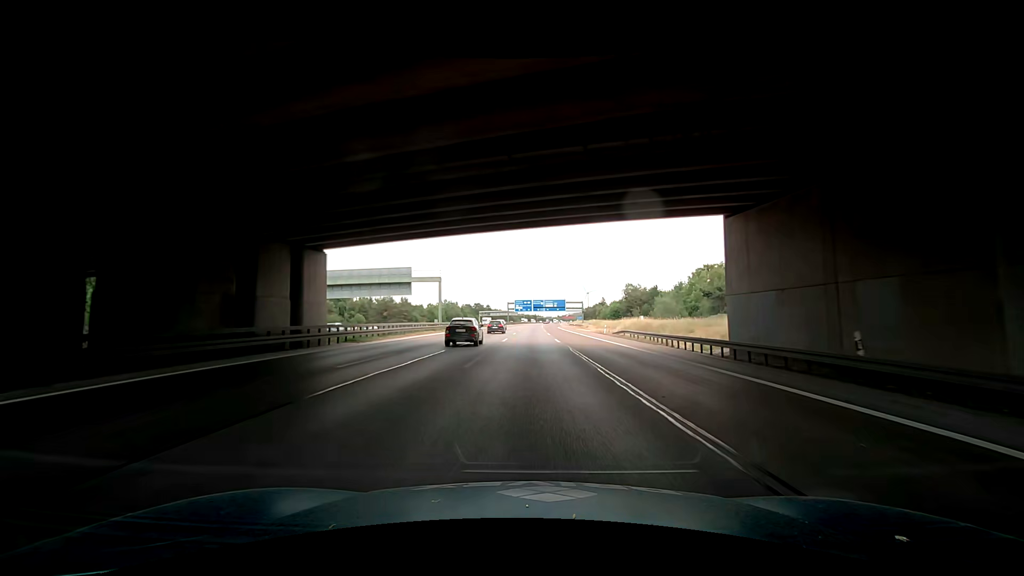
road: motorway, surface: asphalt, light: Day
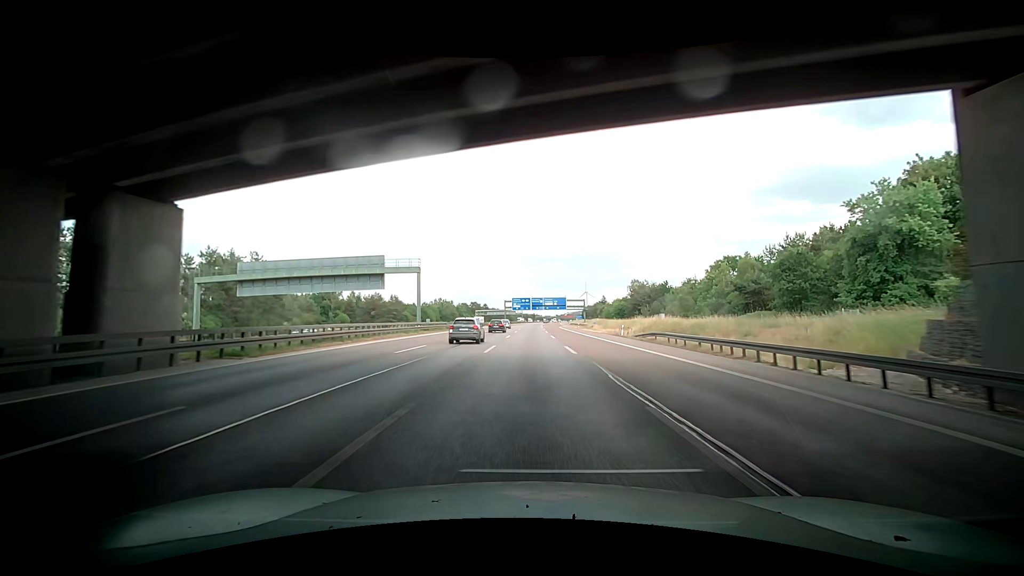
(-0.1, +12.5) m; -1°
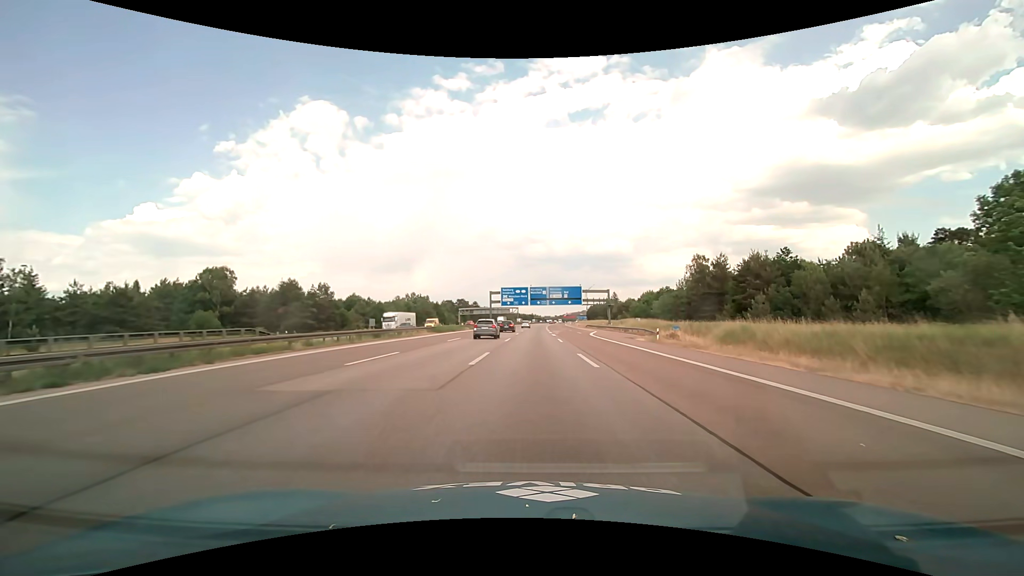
(+0.9, +62.7) m; +1°
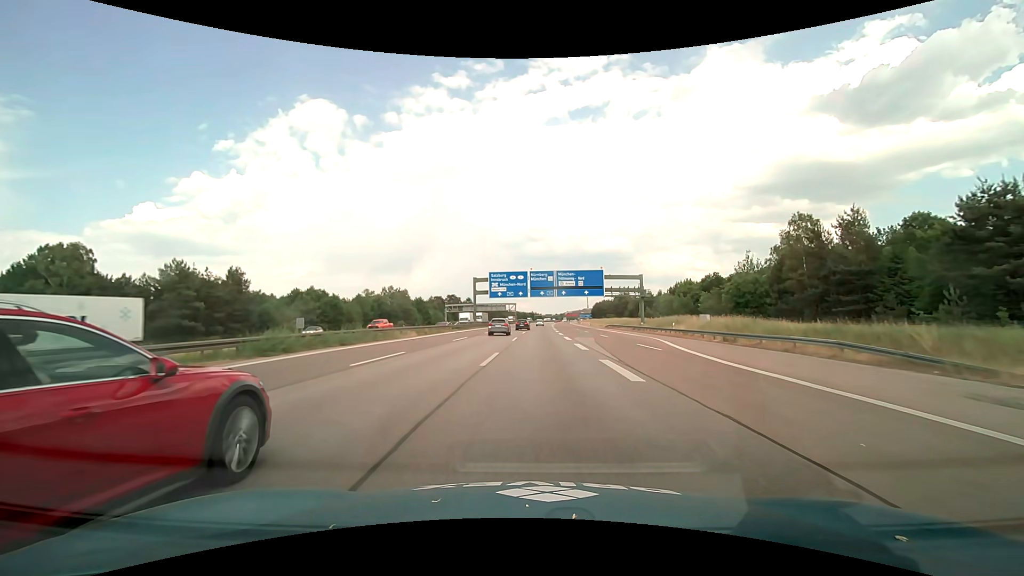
(+0.1, +37.5) m; 0°
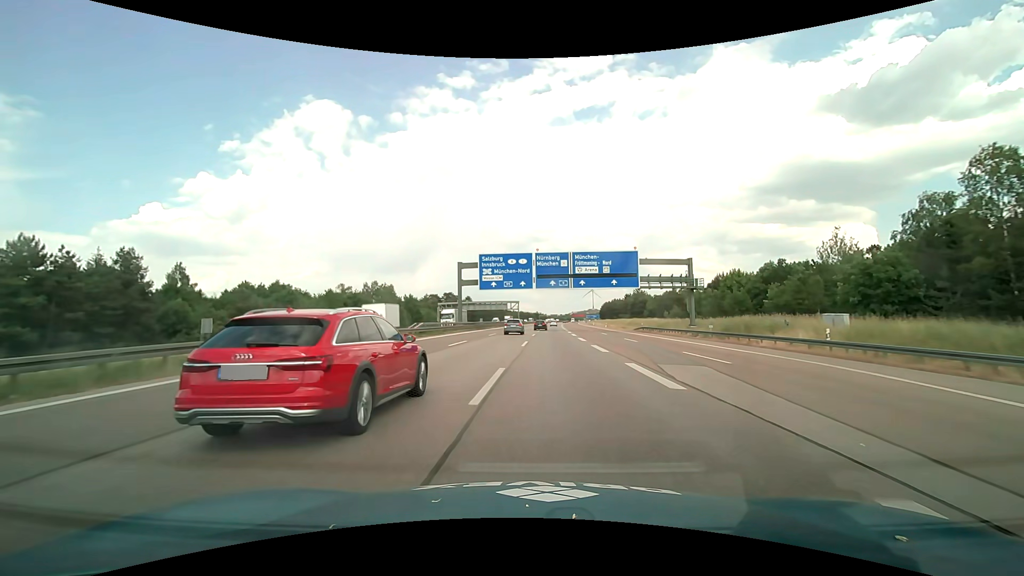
(-0.1, +25.0) m; 0°
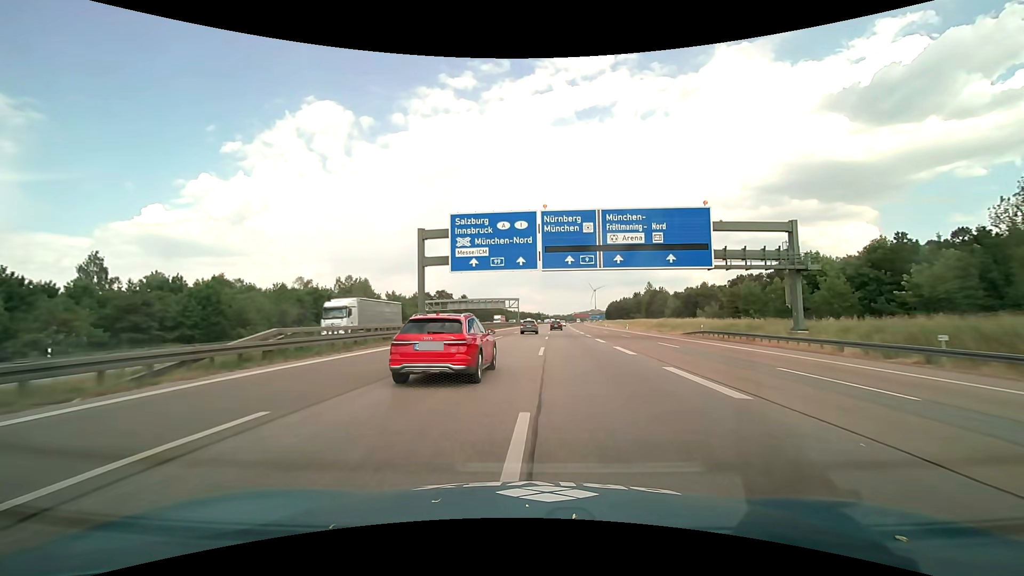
(-0.1, +25.0) m; 0°
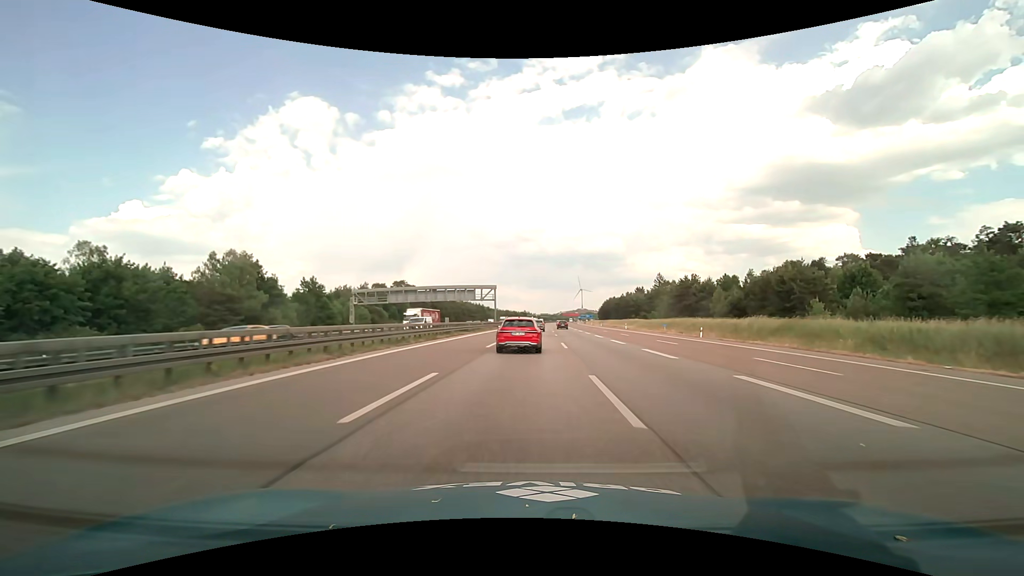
(+0.6, +50.0) m; +2°
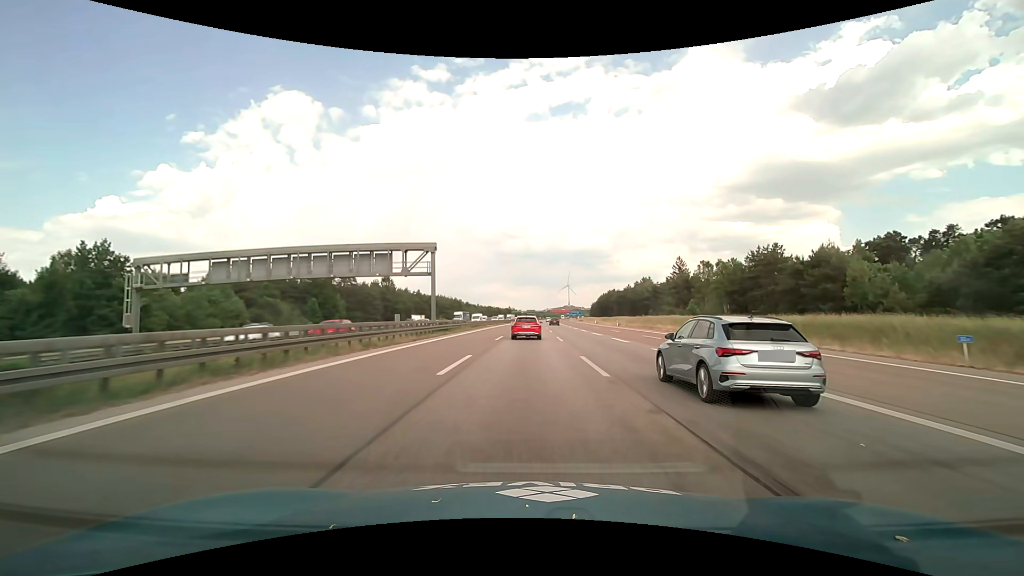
(+0.6, +49.9) m; +1°
(0, +10) (0, +20) (0, +30) (0, +40) (0, +50) (0, +60) (0, +70) (0, +80) (+1, +90) (+1, +100) m
